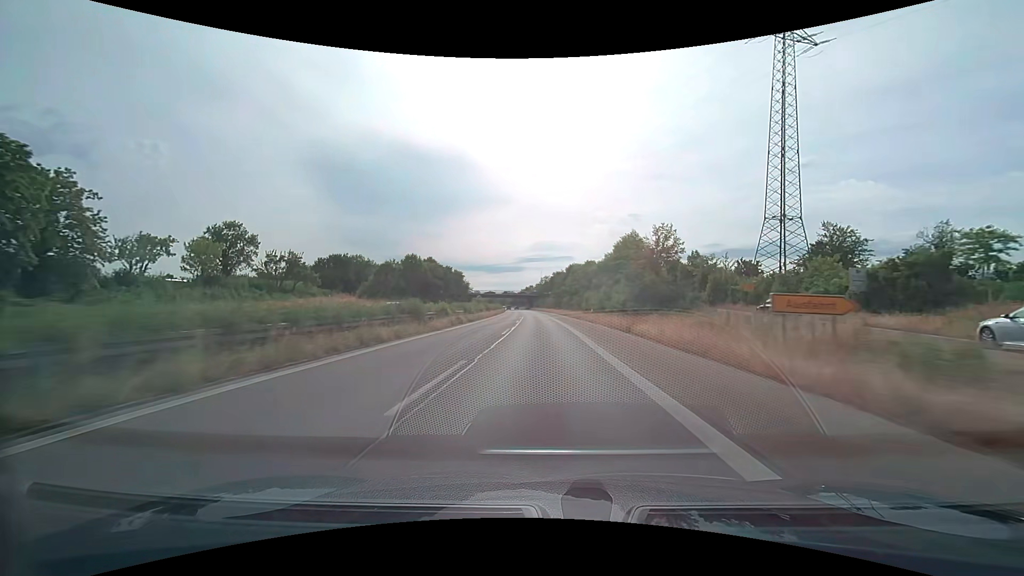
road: trunk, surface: asphalt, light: Day
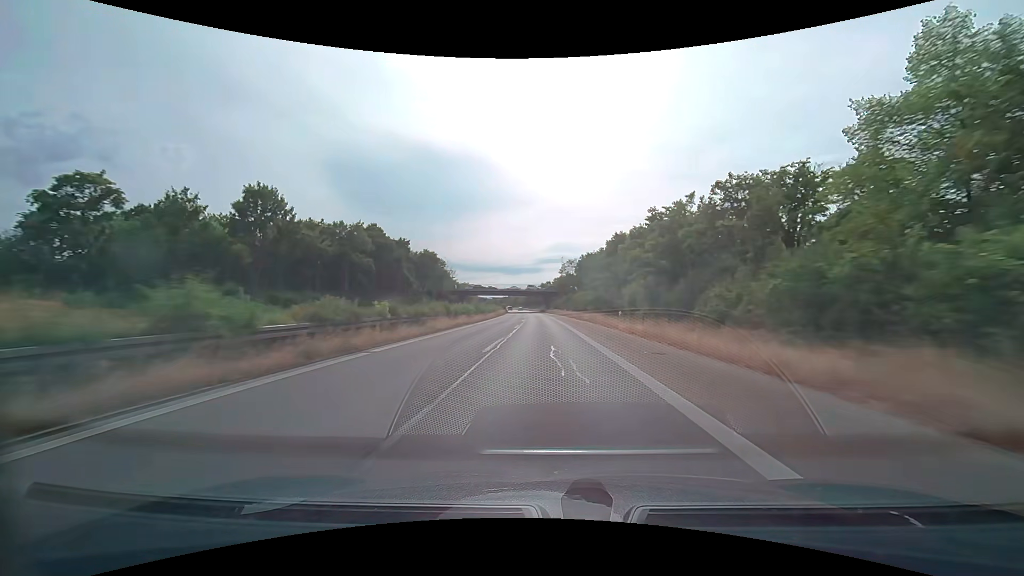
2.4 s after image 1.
(-1.0, +63.2) m; -2°
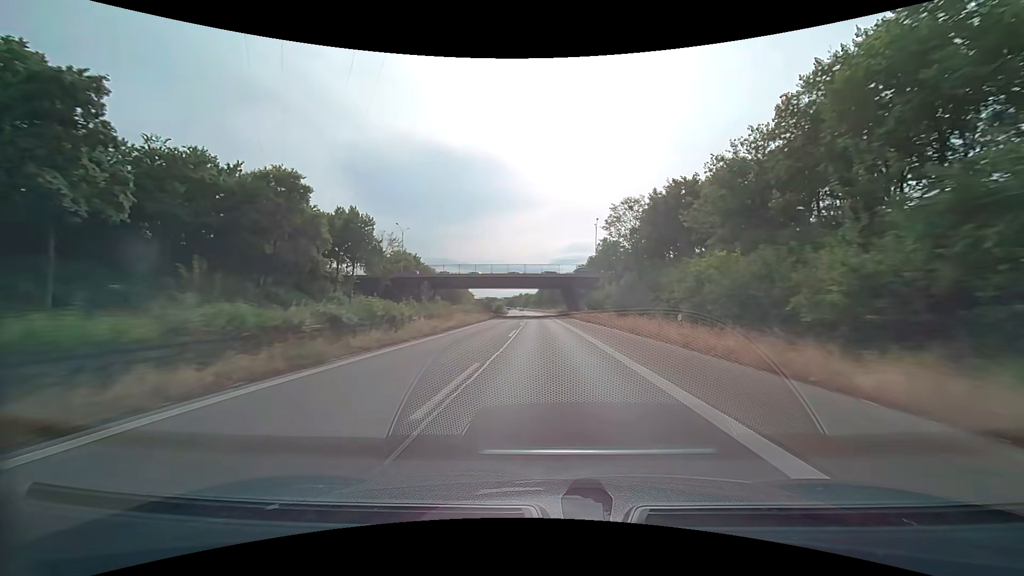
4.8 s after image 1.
(-1.1, +63.2) m; -2°
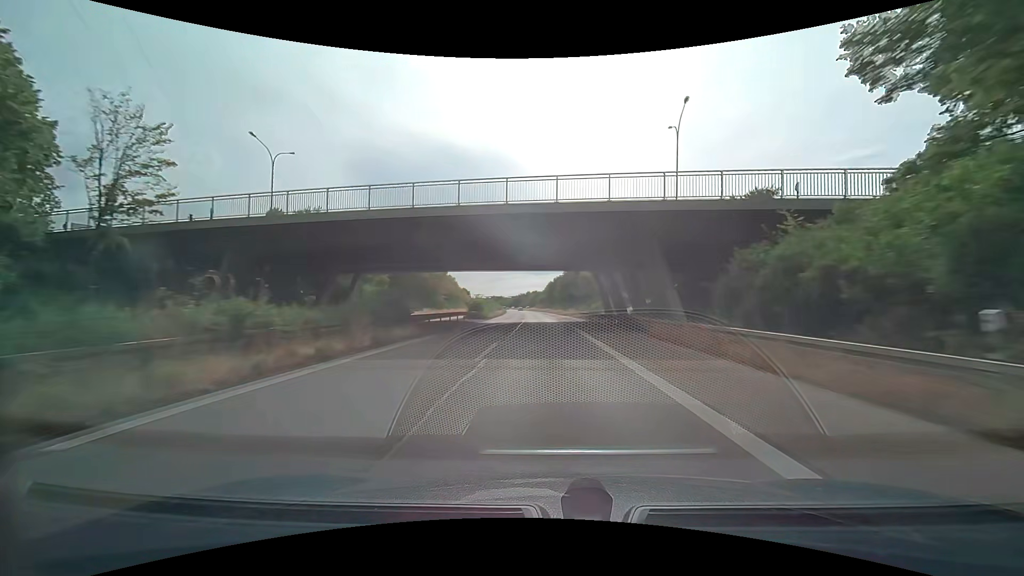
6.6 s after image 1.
(-0.5, +47.4) m; -1°
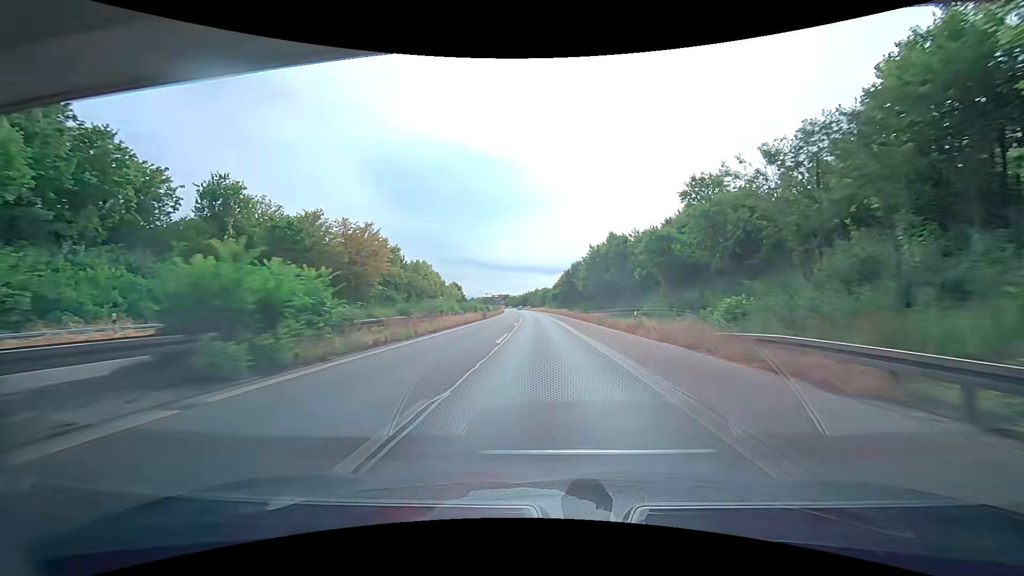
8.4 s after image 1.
(-0.4, +47.4) m; -1°
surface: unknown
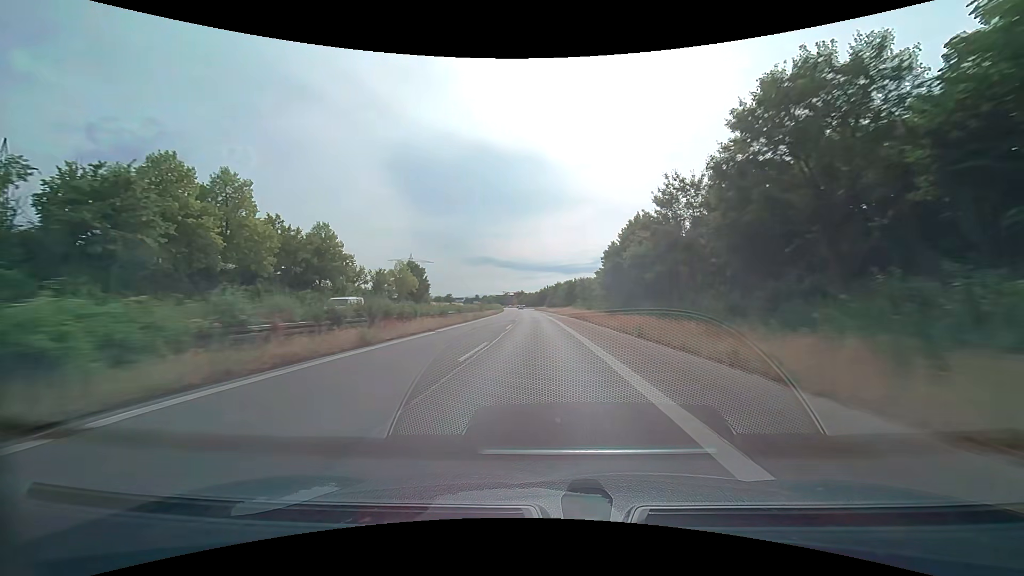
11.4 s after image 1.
(-1.4, +78.9) m; -2°
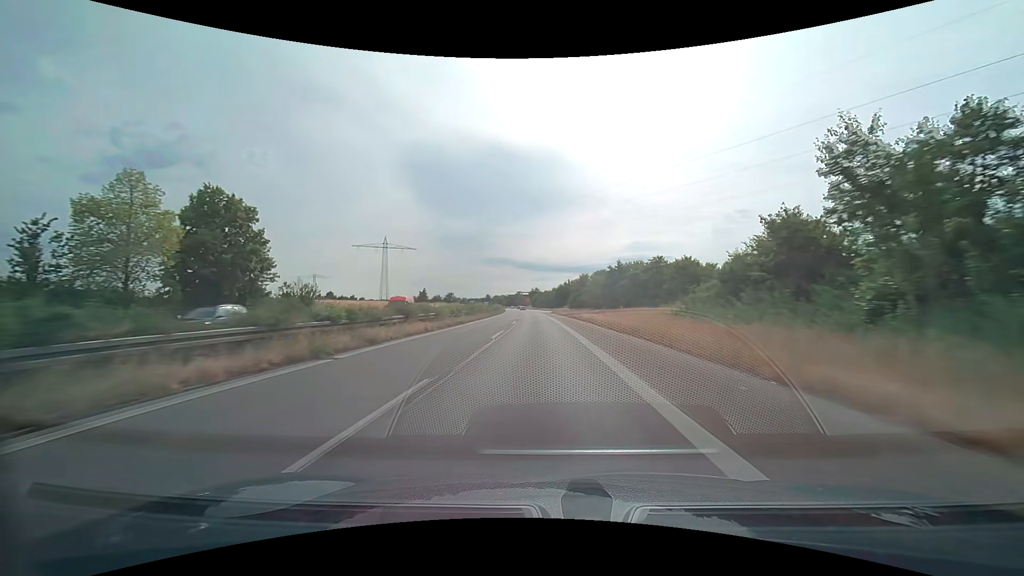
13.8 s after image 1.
(-1.0, +63.1) m; -2°
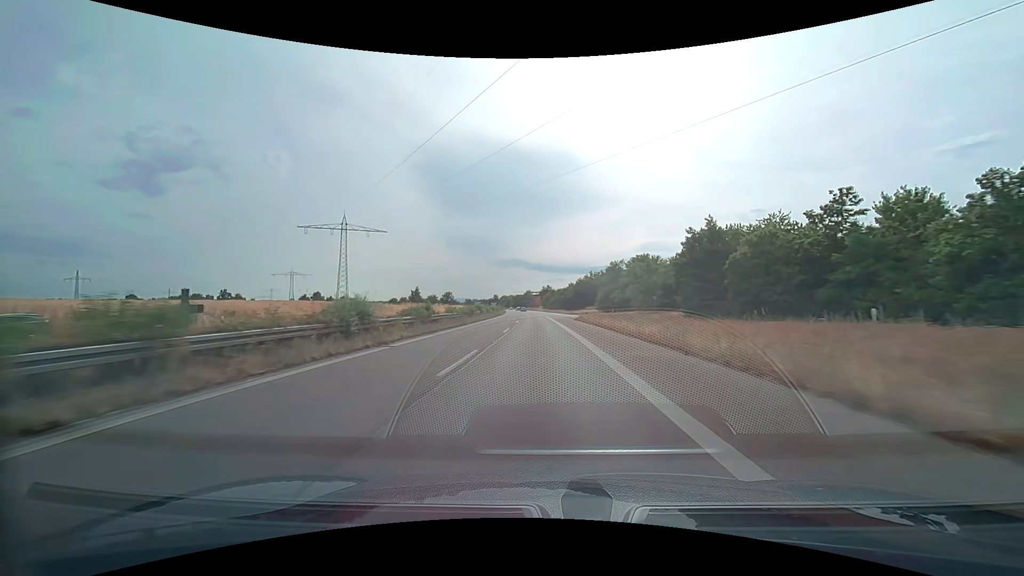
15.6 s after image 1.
(-0.6, +47.4) m; -1°
(0, +10) (0, +20) (0, +30) (0, +40) (-1, +50) (-1, +60) (-1, +70) (-2, +80) (-2, +90) (-3, +100) m
